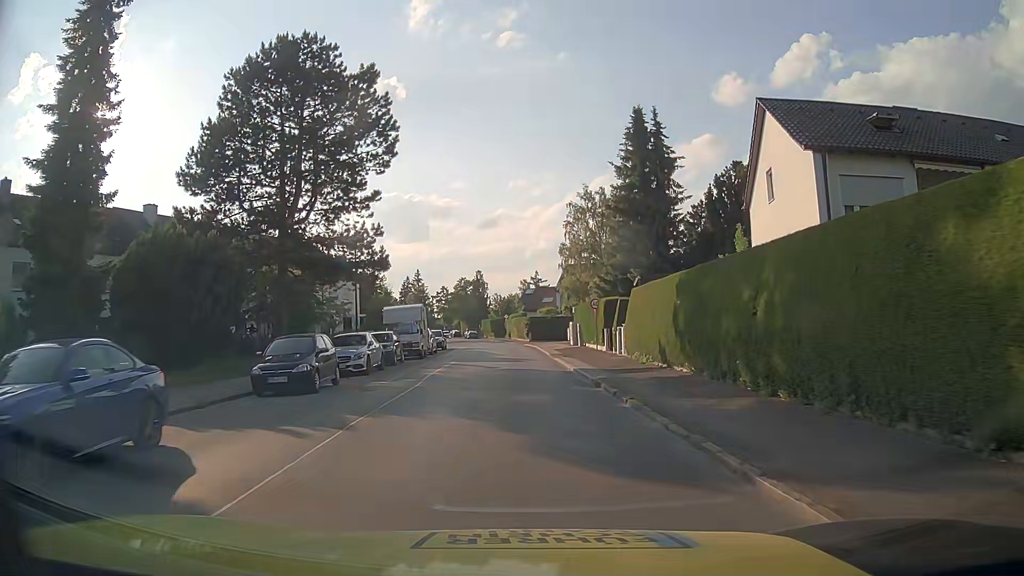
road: residential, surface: asphalt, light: Day
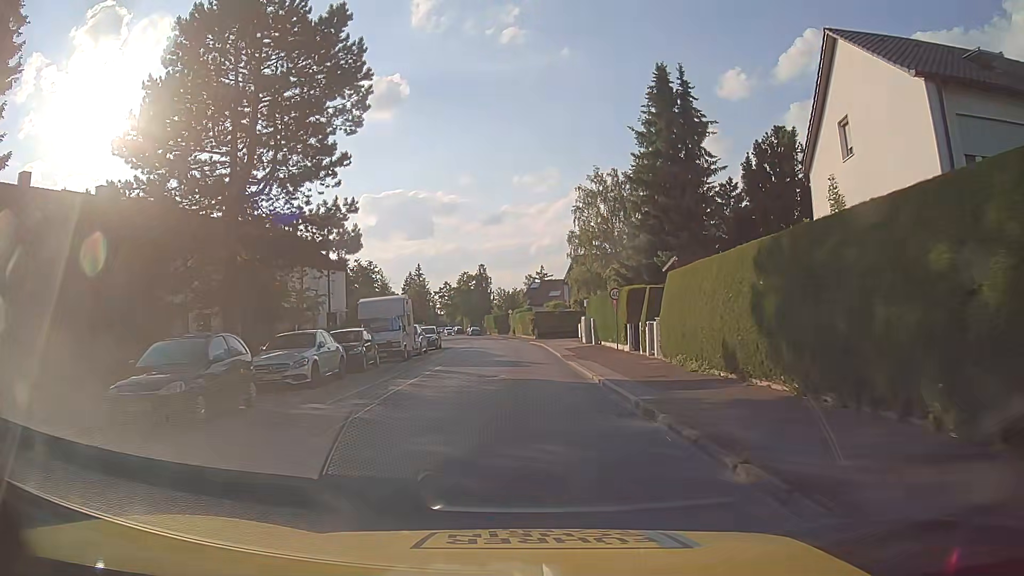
(0.0, +6.4) m; -1°
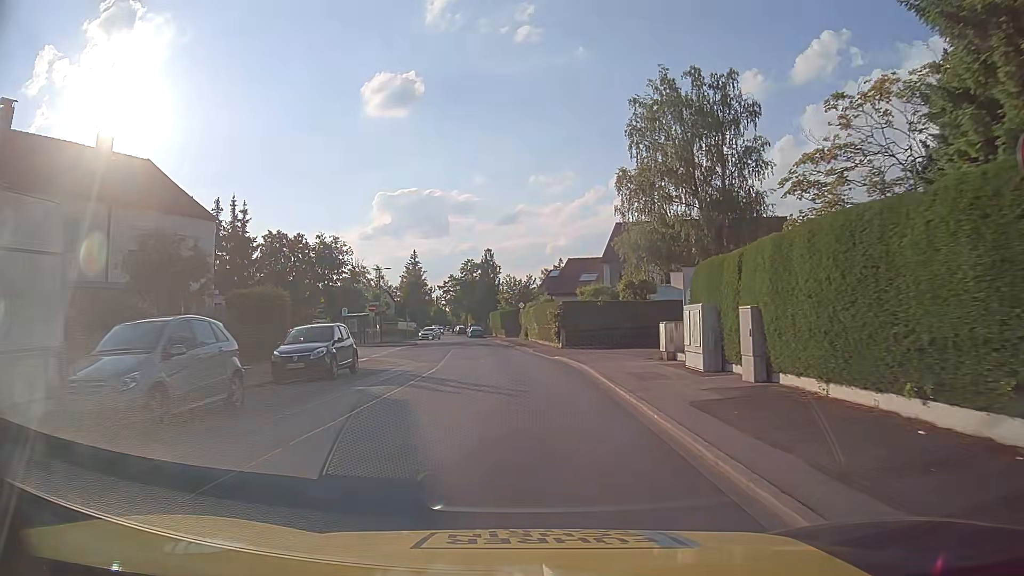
(-0.4, +26.1) m; -1°
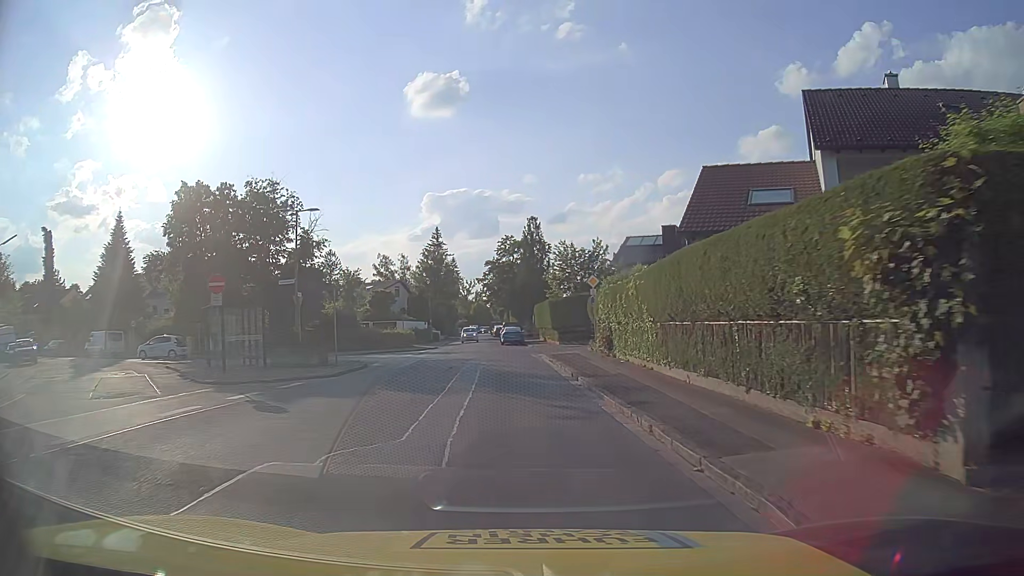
(-1.2, +31.8) m; -5°
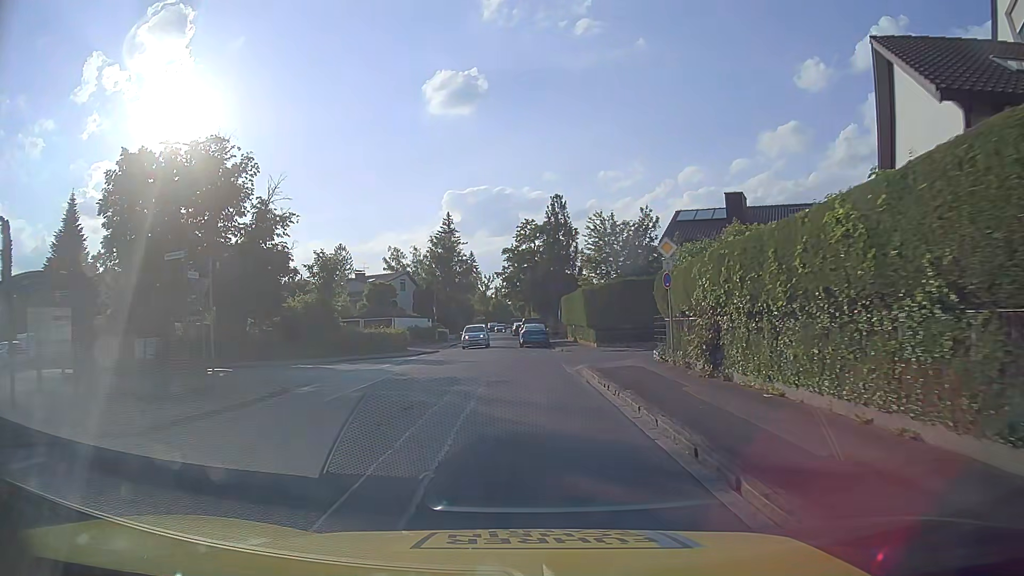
(-0.2, +11.5) m; -1°
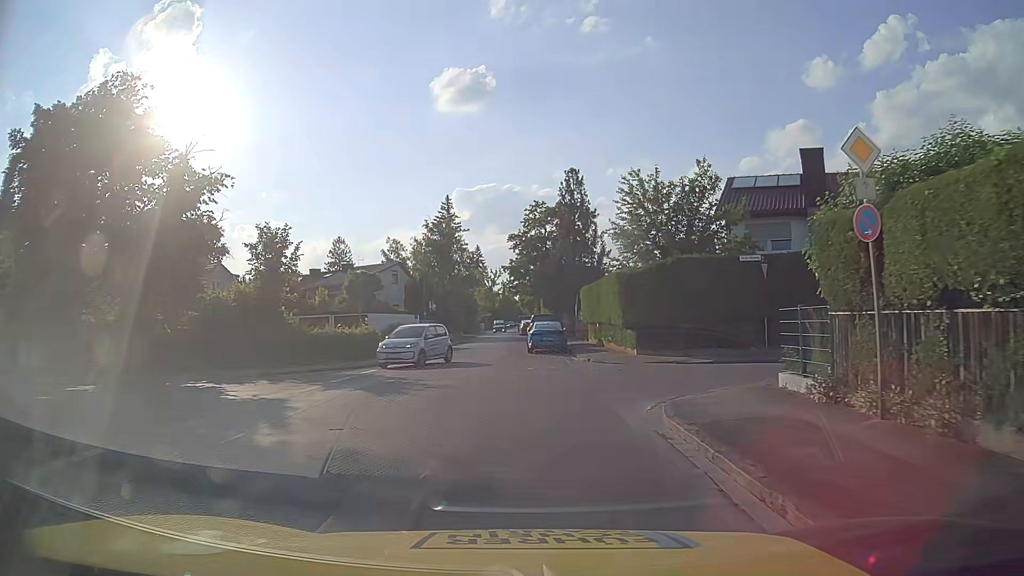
(-0.1, +10.2) m; -1°
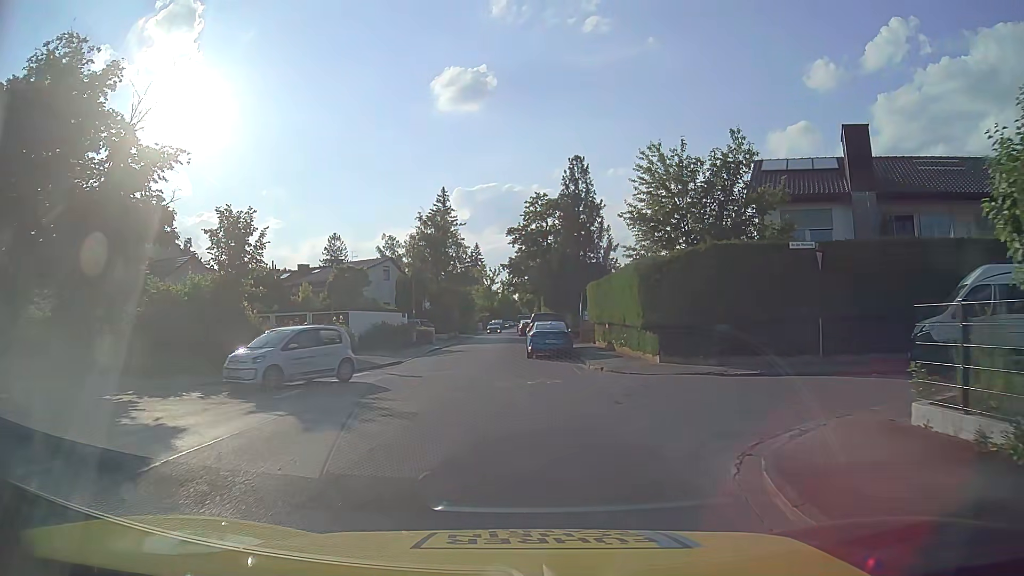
(0.0, +4.2) m; 0°
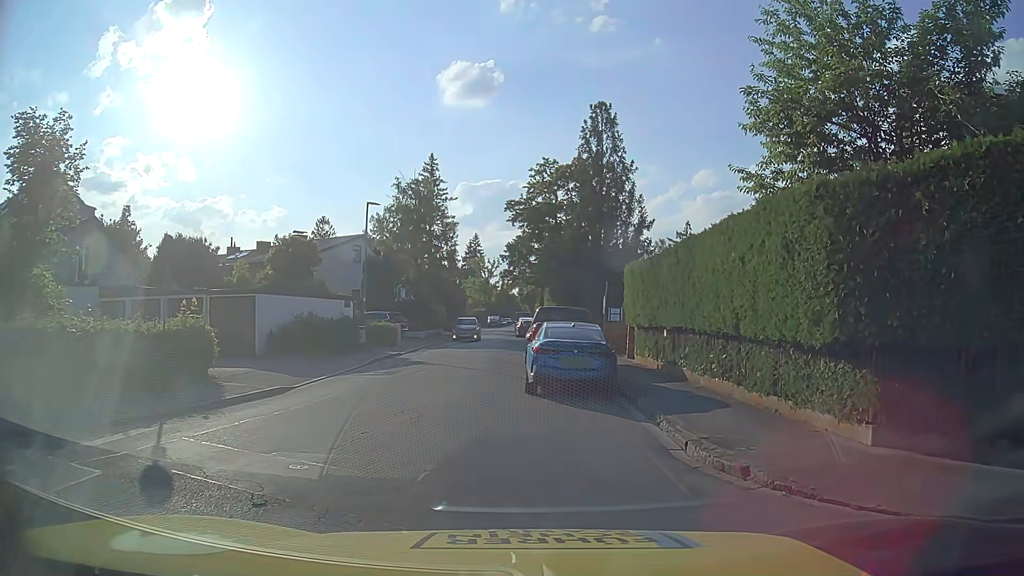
(0.0, +12.5) m; -2°
(0, +10) (-2, +20) (-2, +30) (-2, +40) (-2, +50) (-1, +60) (-1, +70) (-1, +80) (0, +90) (+1, +100) m
